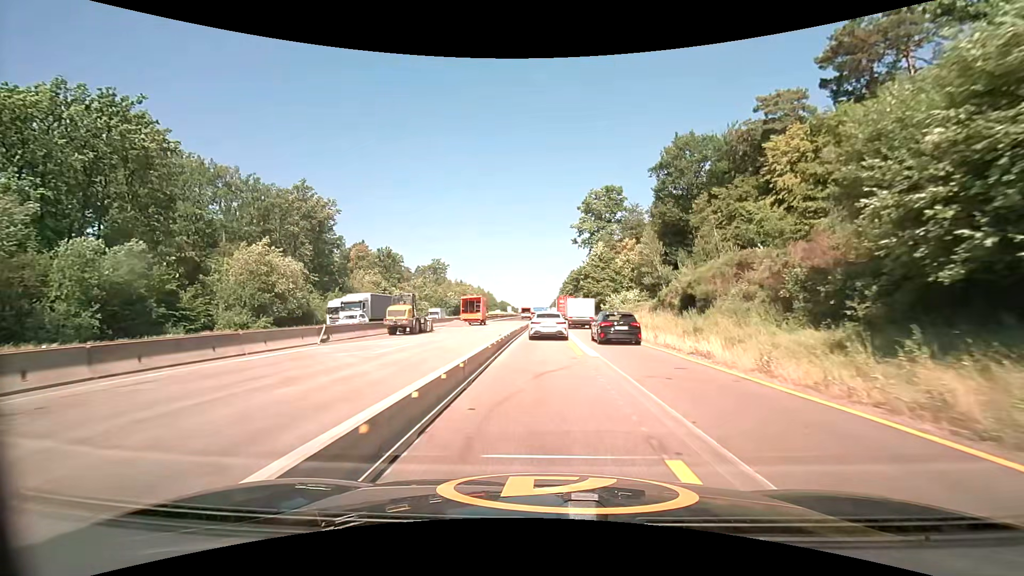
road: motorway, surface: asphalt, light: Day
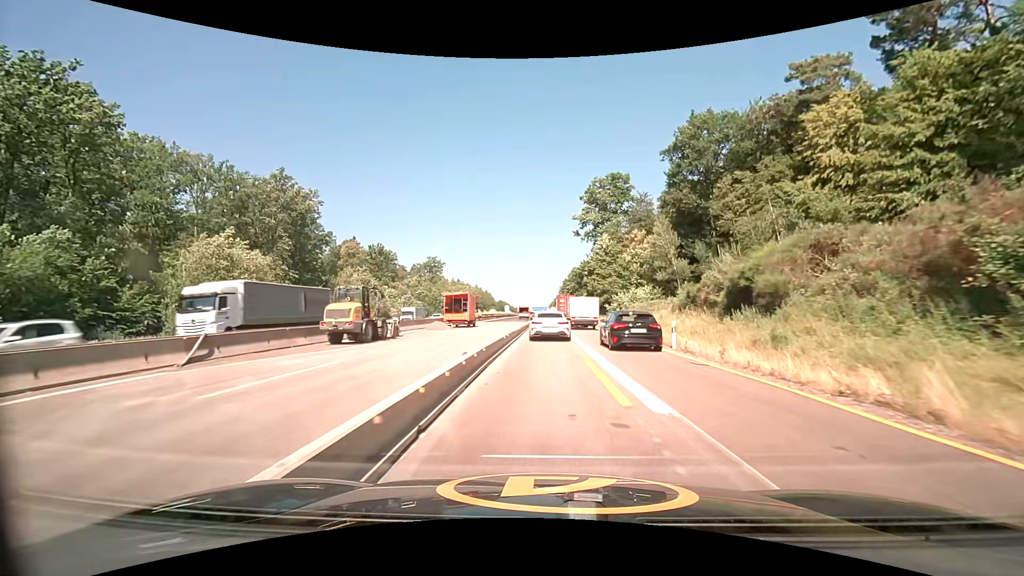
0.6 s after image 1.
(0.0, +8.7) m; 0°
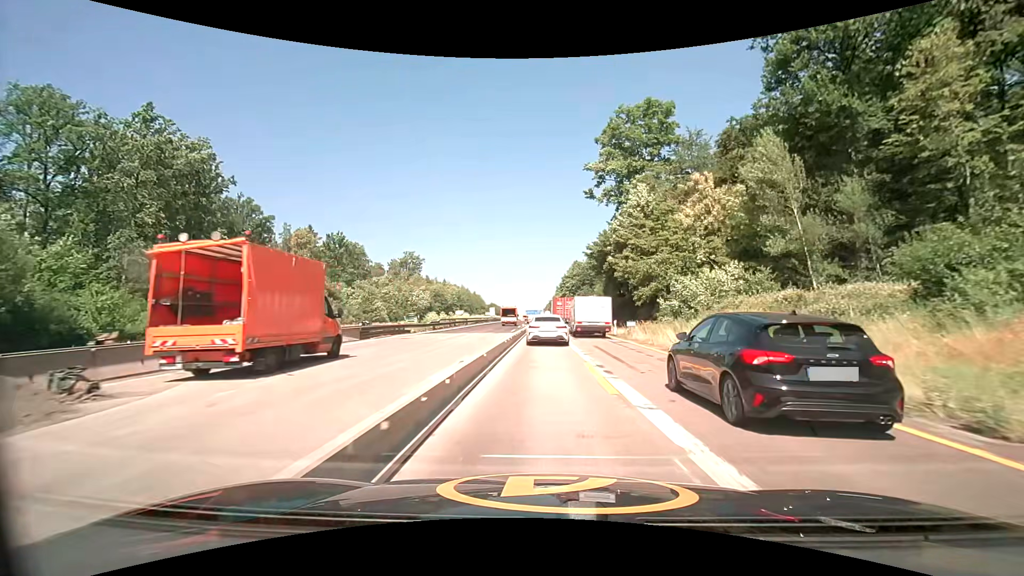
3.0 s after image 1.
(+0.1, +32.9) m; +1°
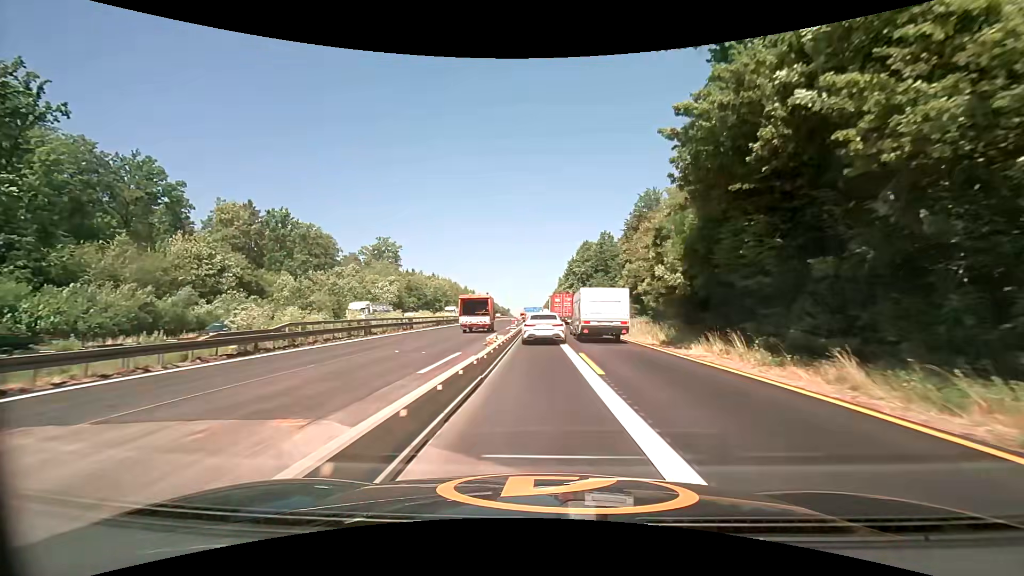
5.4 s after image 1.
(0.0, +33.9) m; 0°
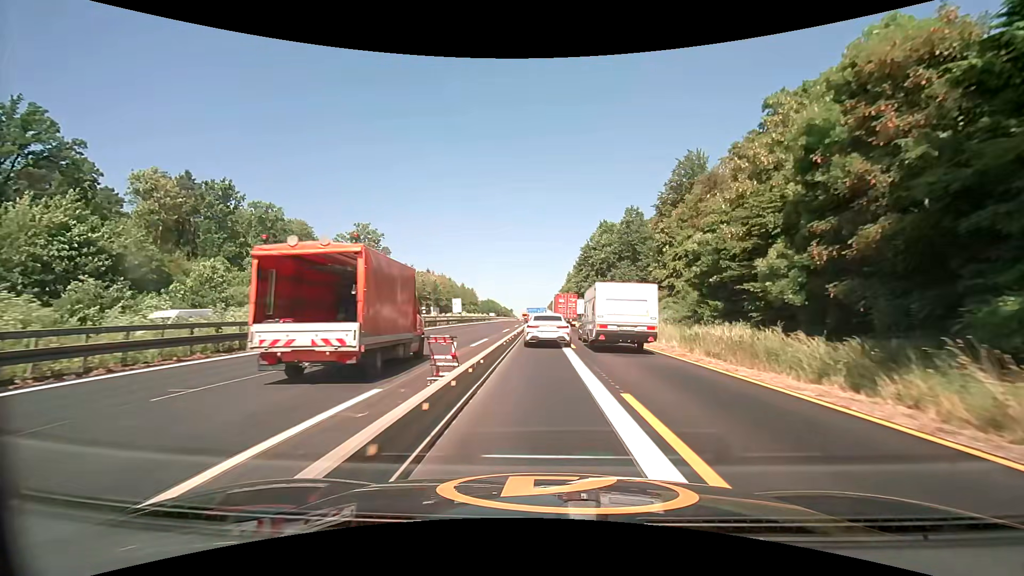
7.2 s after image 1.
(-0.1, +25.2) m; 0°
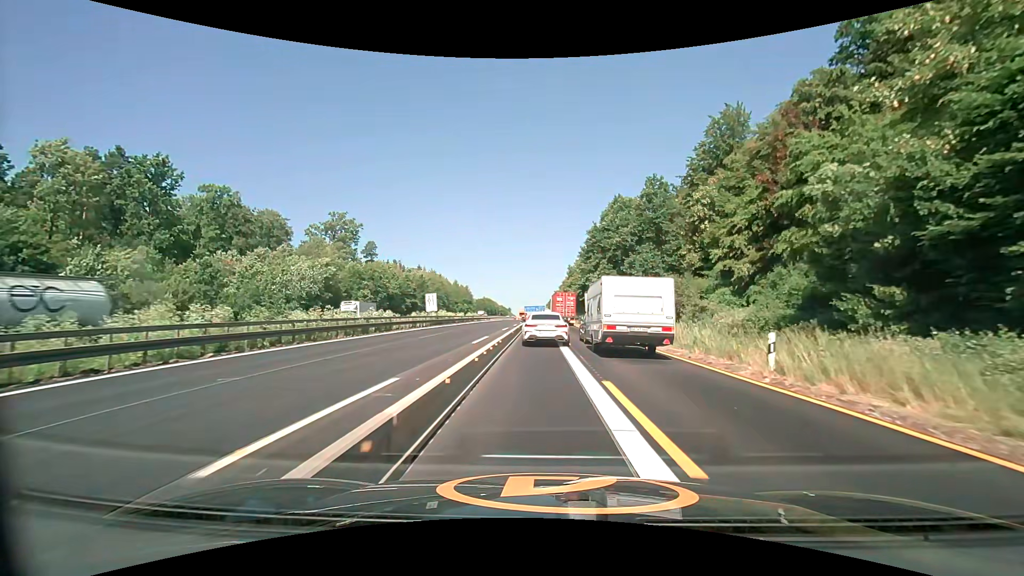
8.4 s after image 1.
(+0.1, +16.4) m; +1°
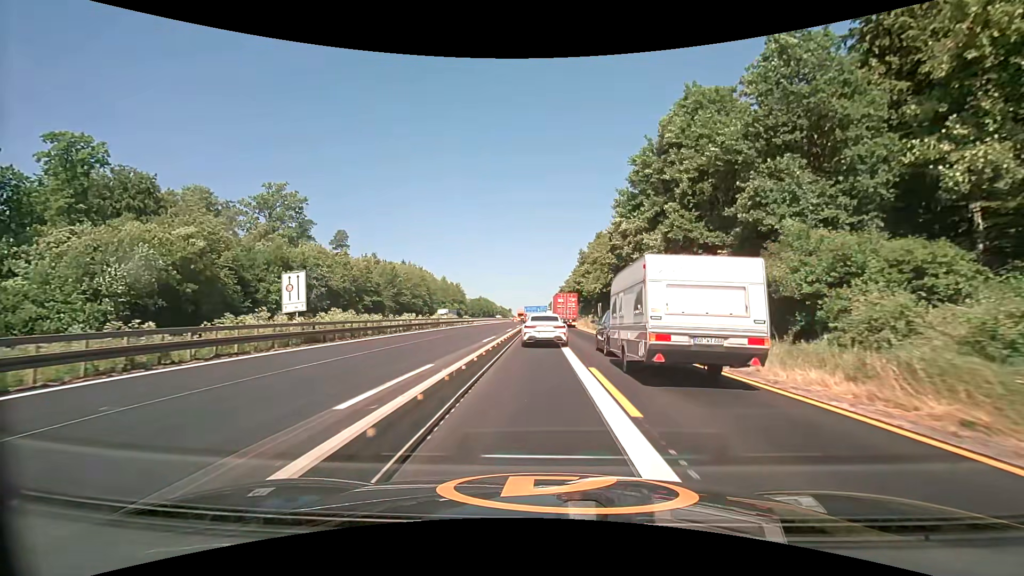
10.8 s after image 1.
(-0.2, +32.8) m; 0°
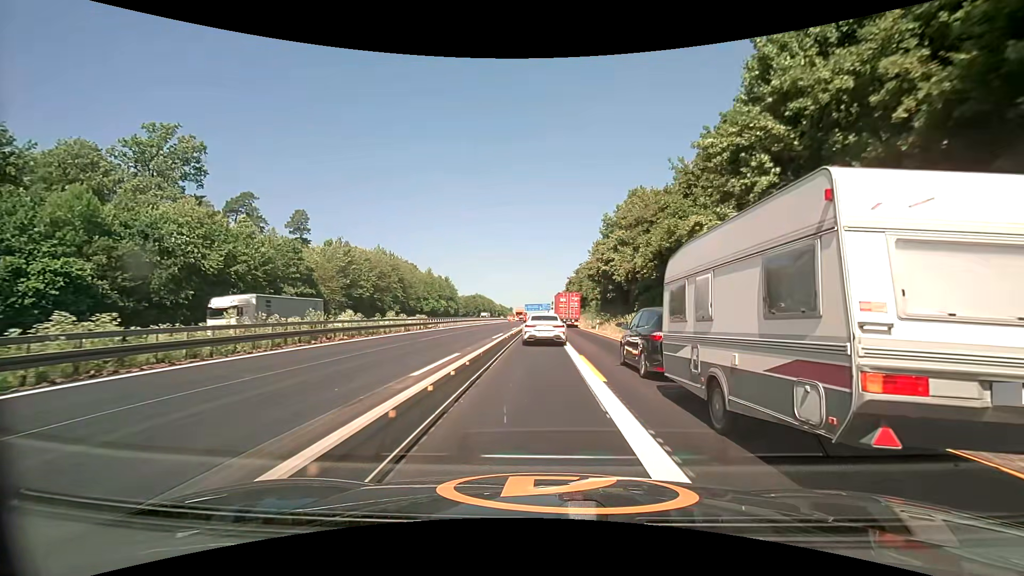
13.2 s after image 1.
(-0.1, +32.4) m; -1°
(0, +10) (0, +20) (0, +30) (0, +40) (0, +50) (0, +60) (0, +70) (0, +80) (0, +90) (0, +100) m
